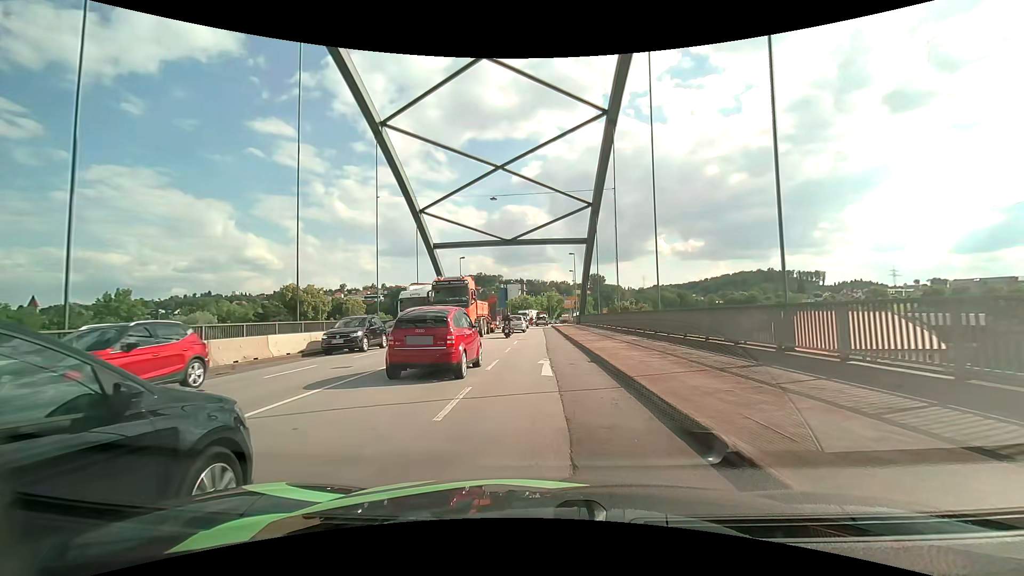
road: primary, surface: asphalt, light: Day
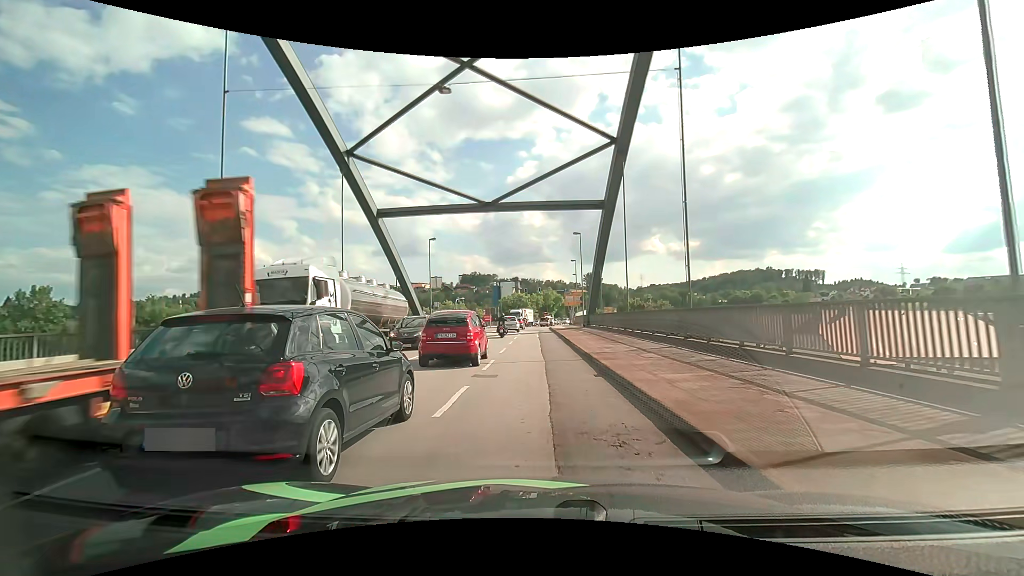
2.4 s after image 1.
(-0.2, +17.7) m; 0°
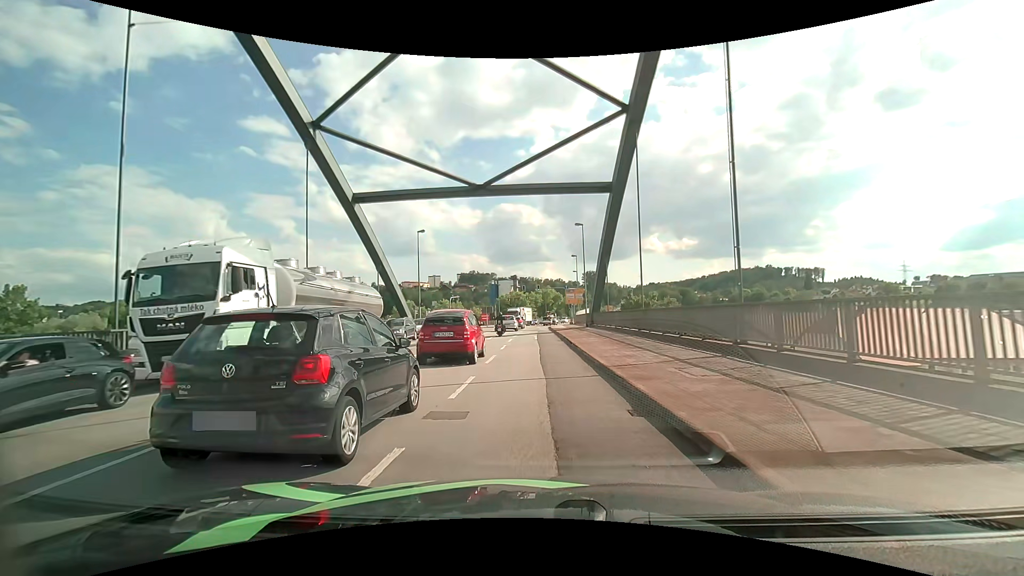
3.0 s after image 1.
(0.0, +4.6) m; +1°
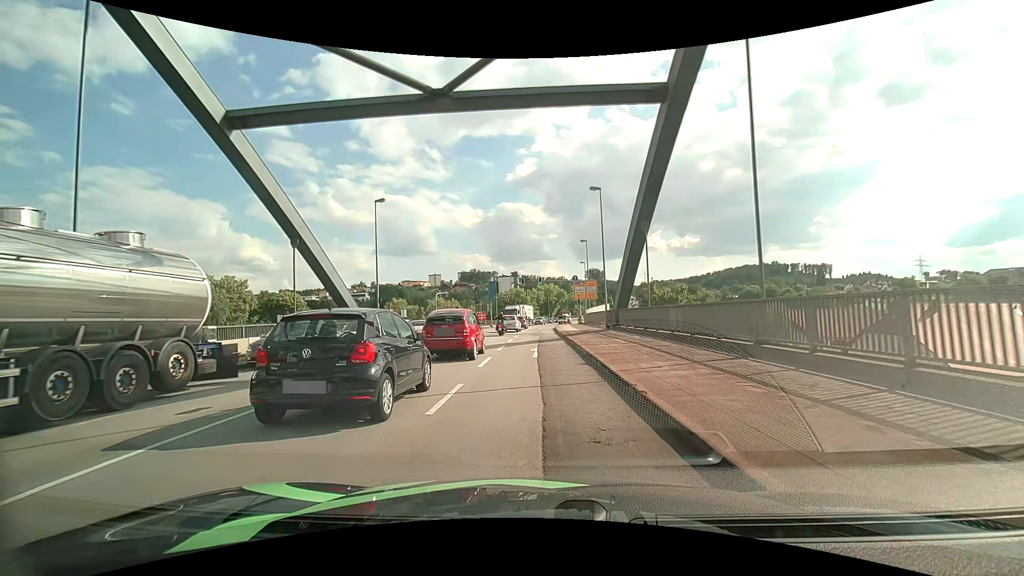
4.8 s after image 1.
(-0.2, +13.3) m; -2°
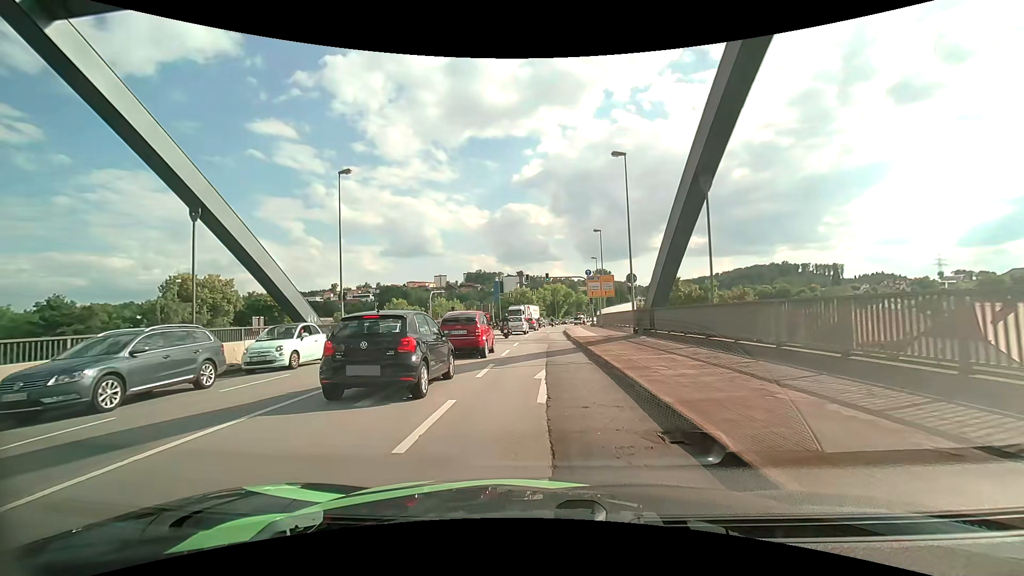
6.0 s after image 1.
(0.0, +7.8) m; 0°
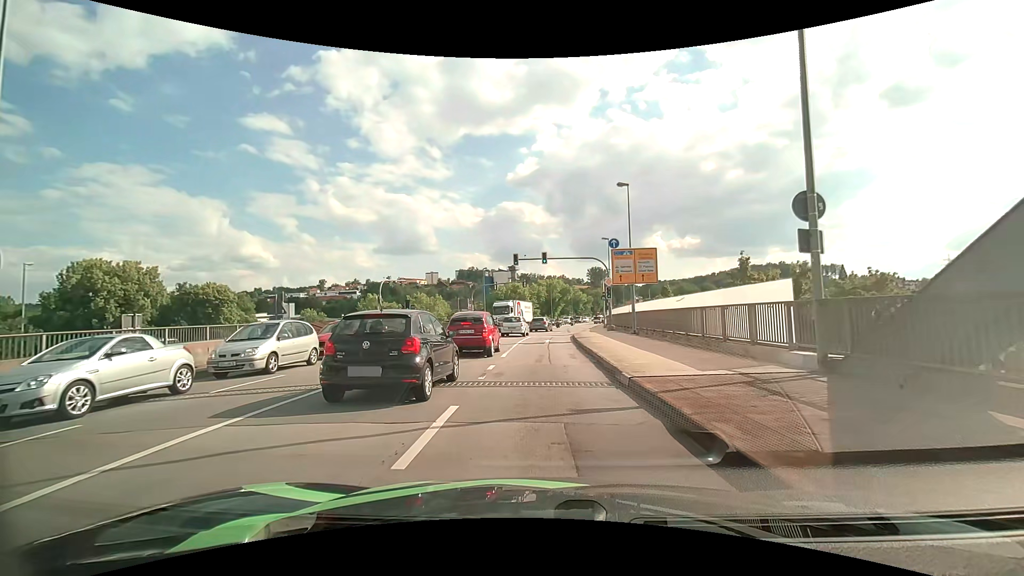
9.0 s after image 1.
(+0.1, +18.5) m; +1°
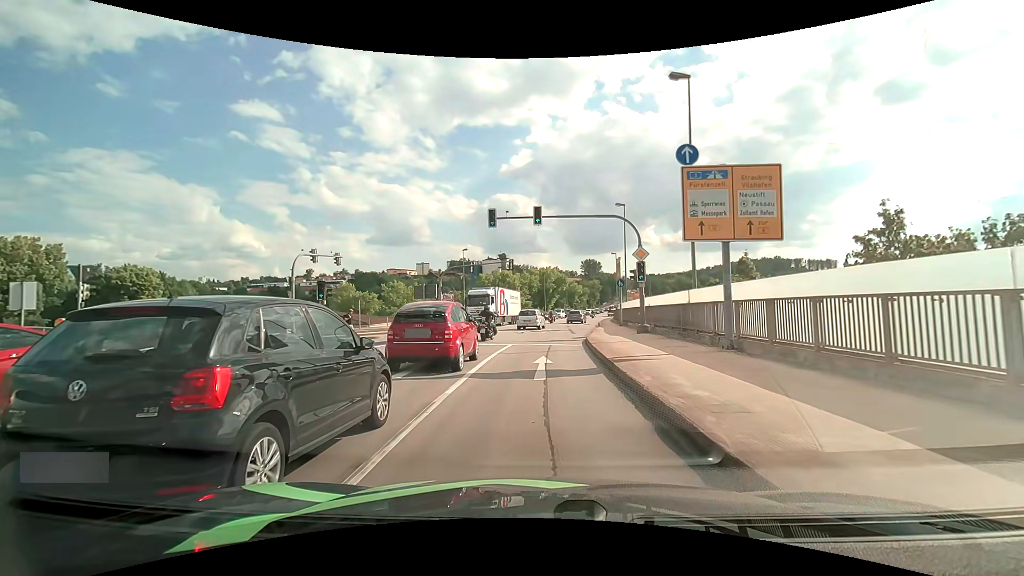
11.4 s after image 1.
(+0.1, +15.0) m; 0°
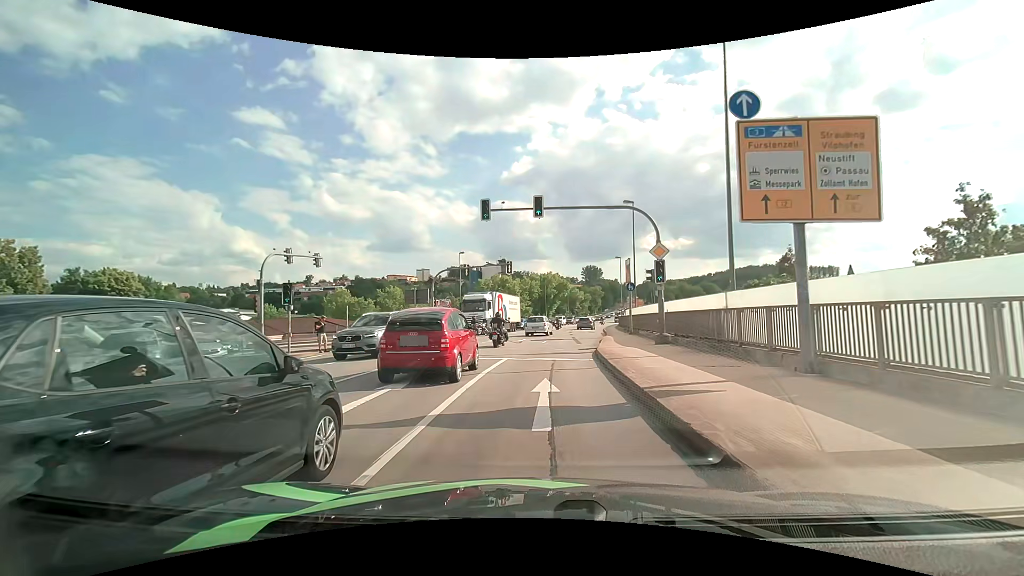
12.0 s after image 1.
(0.0, +3.7) m; +1°
(0, +10) (0, +20) (+1, +30) (+3, +40) (+4, +50) (+5, +60) (+7, +70) (+8, +79) (+10, +89) (+12, +99) m
